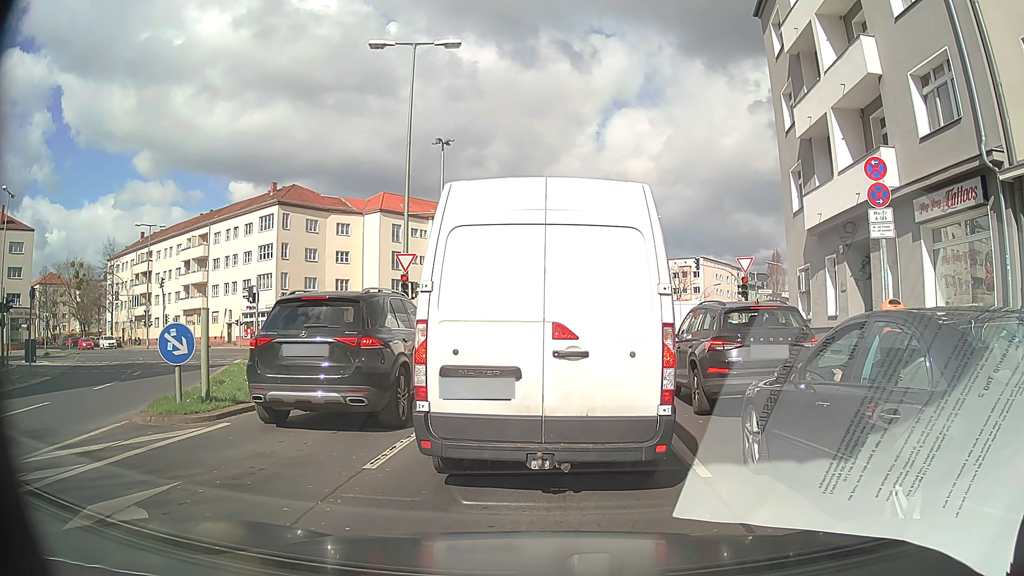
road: secondary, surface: asphalt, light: Day
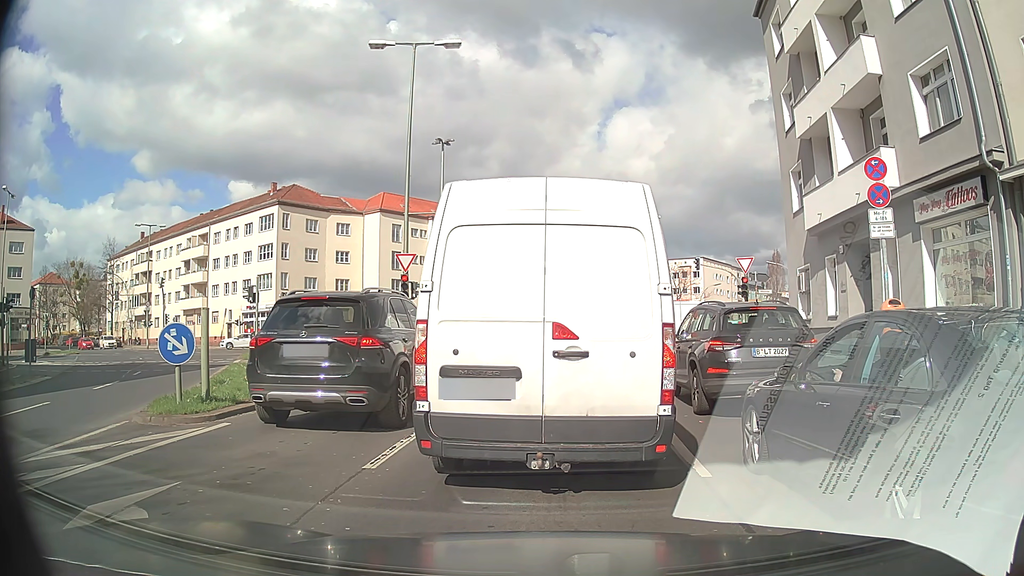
(0.0, 0.0) m; 0°
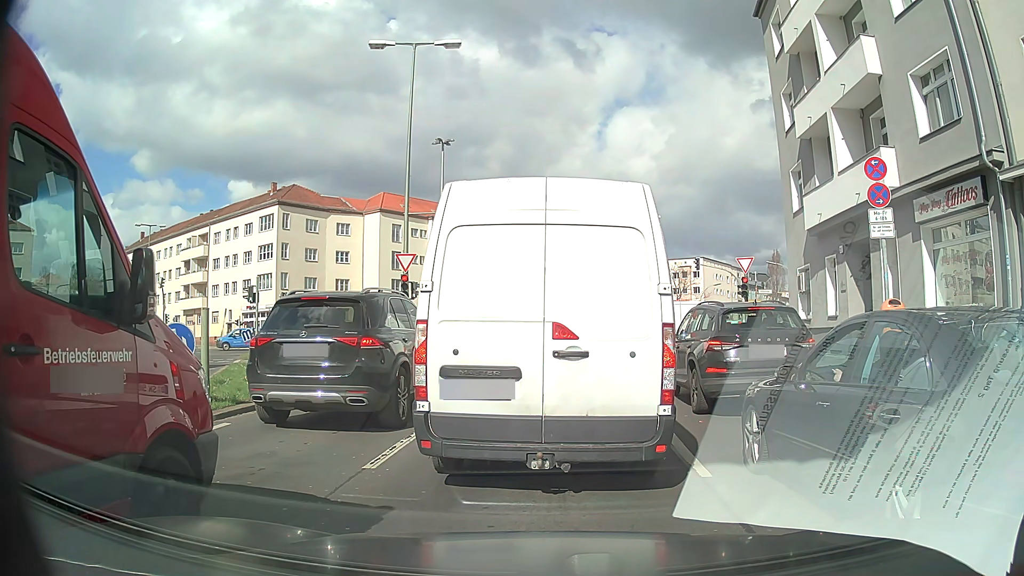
(0.0, 0.0) m; 0°
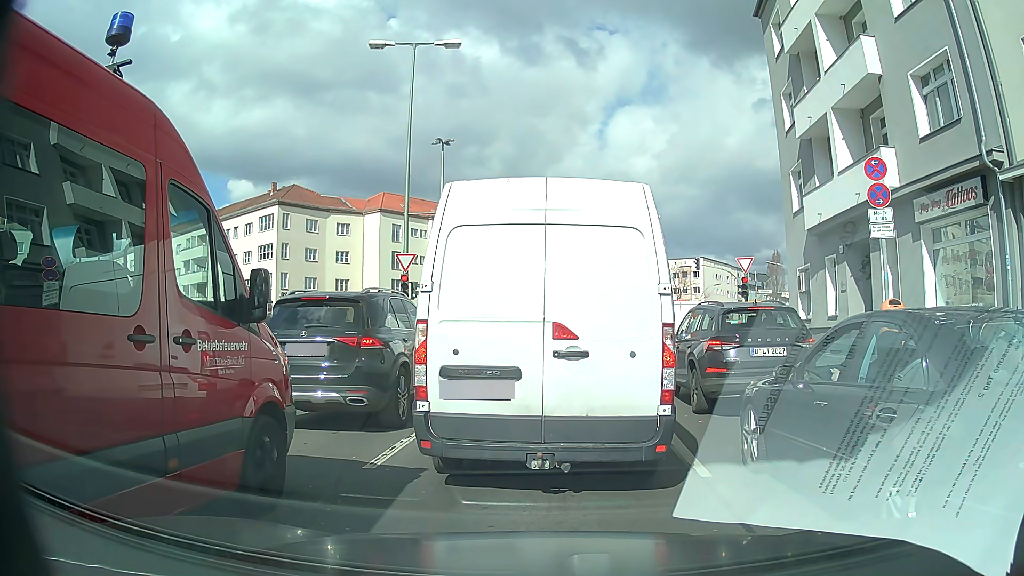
(0.0, 0.0) m; 0°
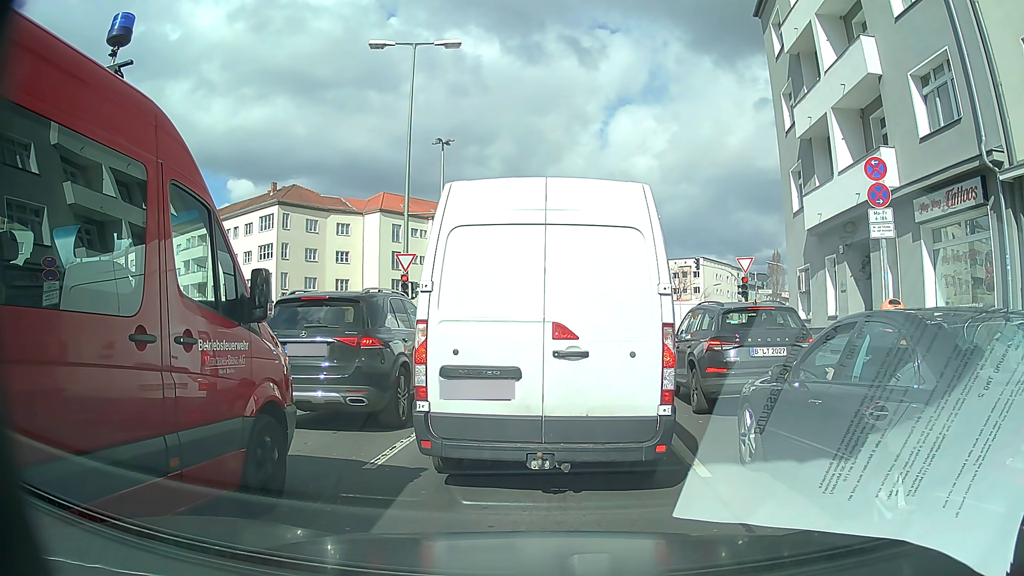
(0.0, 0.0) m; 0°
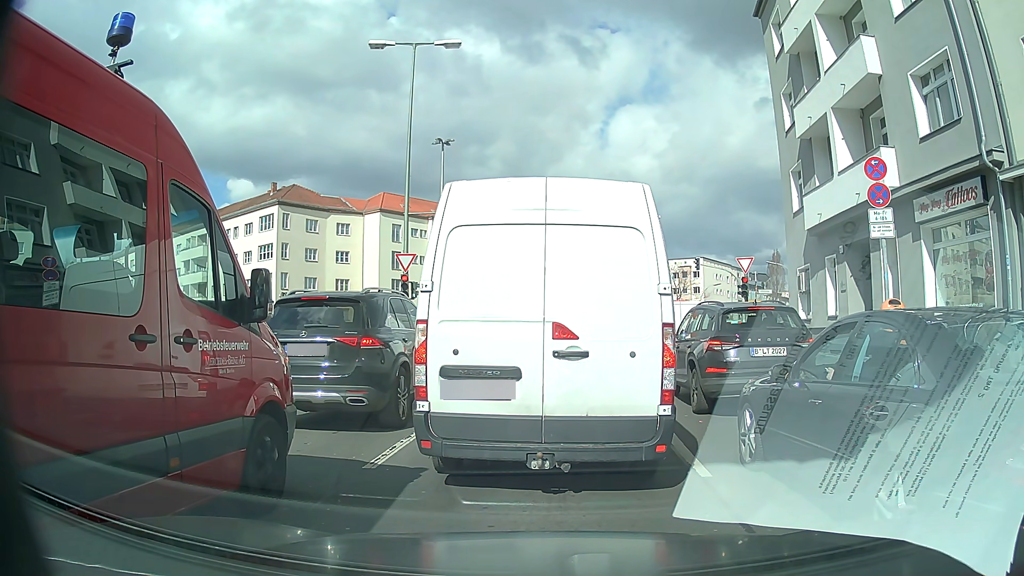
(0.0, 0.0) m; 0°
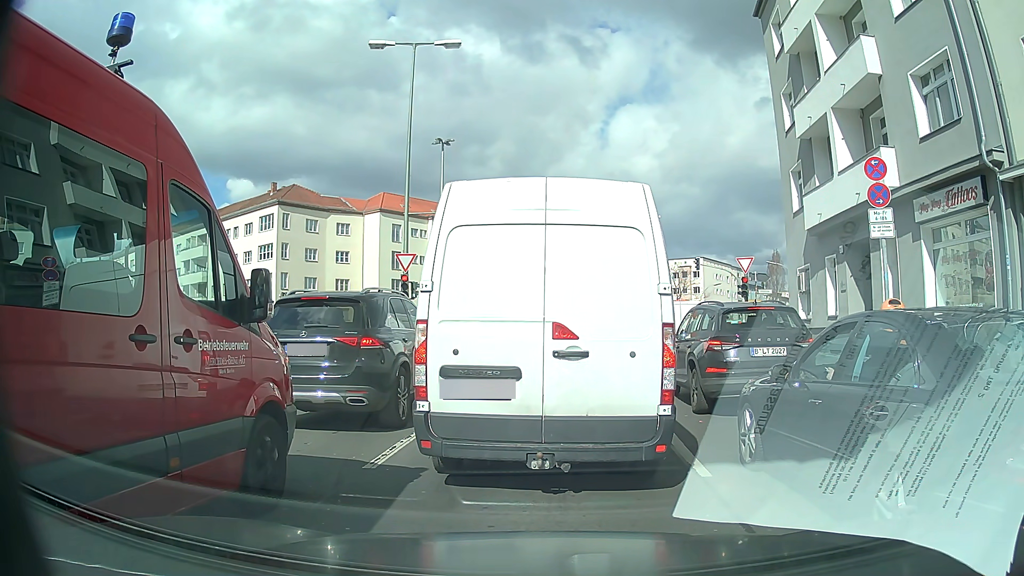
(0.0, 0.0) m; 0°
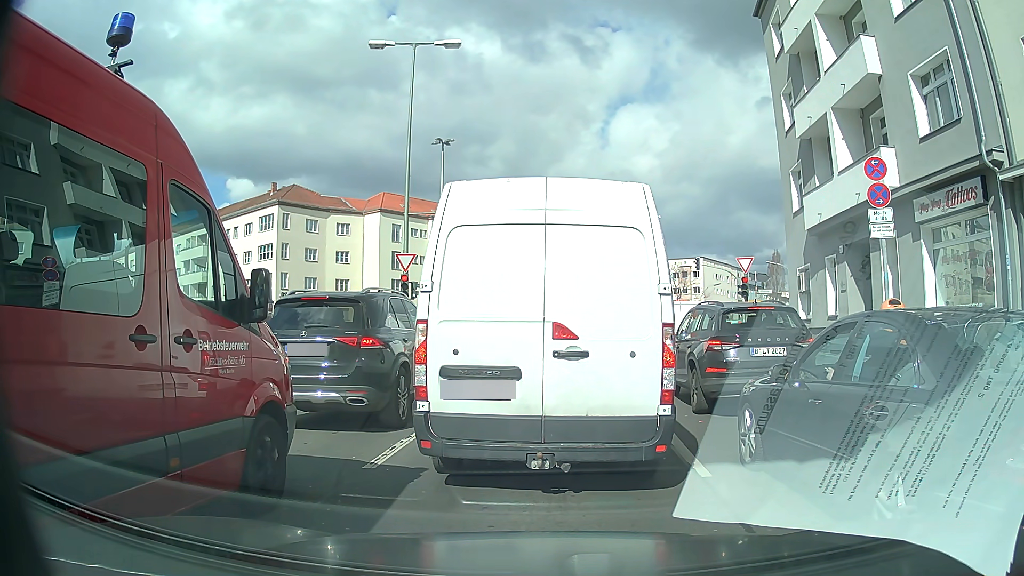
(0.0, 0.0) m; 0°
(0, +10) (+1, +20) (+2, +30) (+4, +40) (+6, +49) (+10, +59) (+15, +67) (+20, +76) (+25, +85) (+30, +93) m
